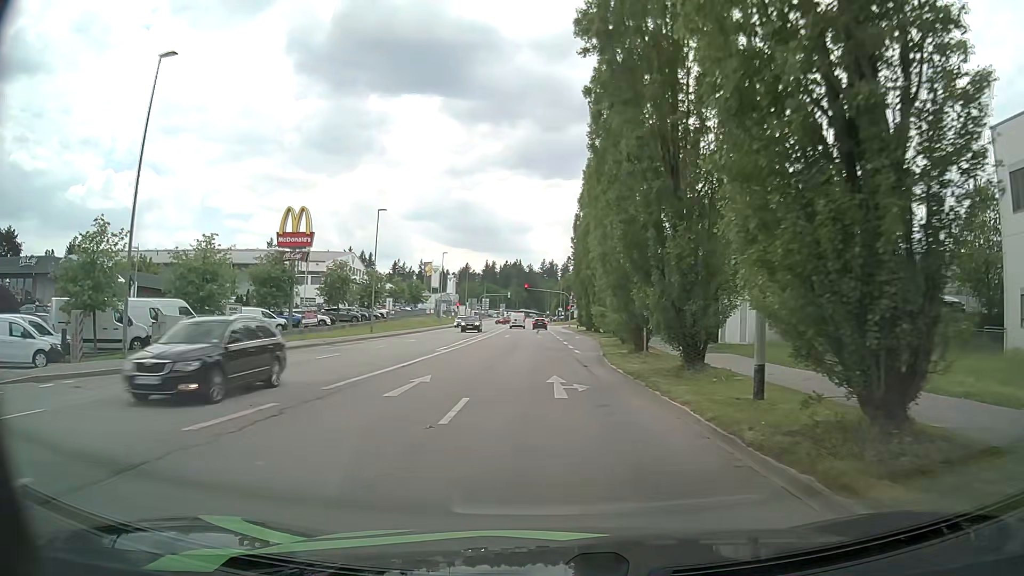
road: tertiary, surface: asphalt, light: Day
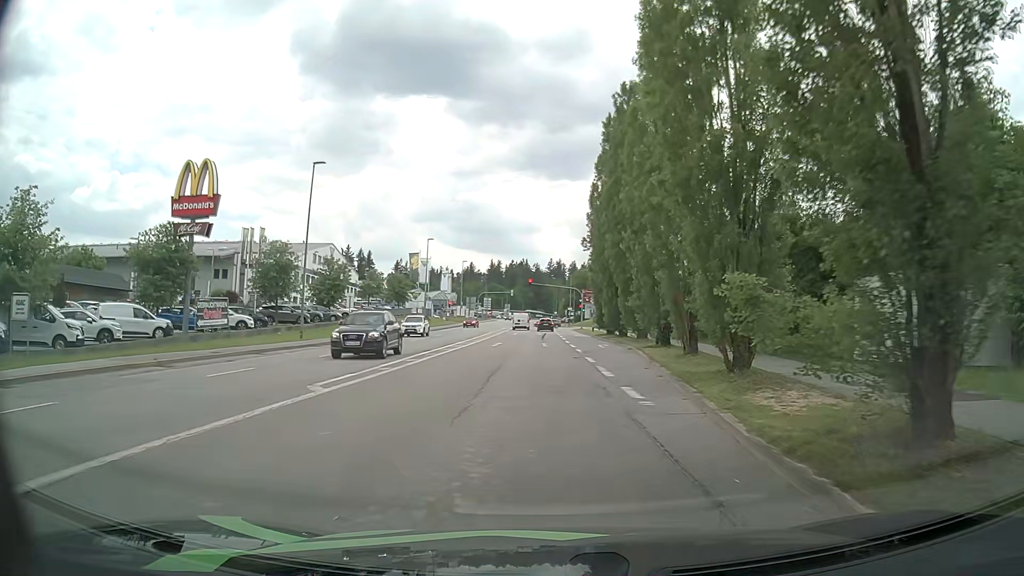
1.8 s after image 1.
(-0.1, +17.6) m; 0°
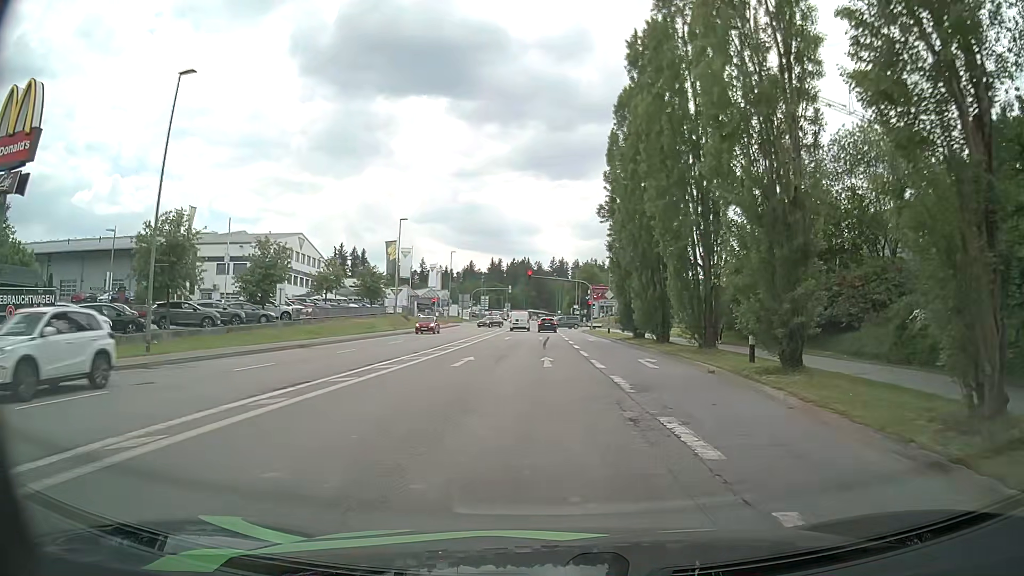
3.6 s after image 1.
(-0.1, +16.0) m; -1°
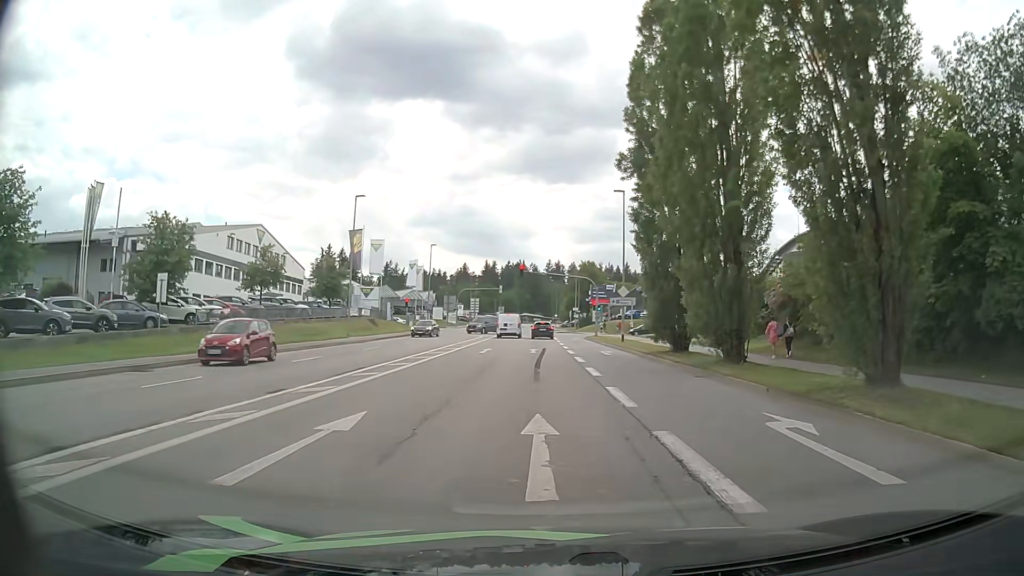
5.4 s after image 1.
(0.0, +13.7) m; +1°
